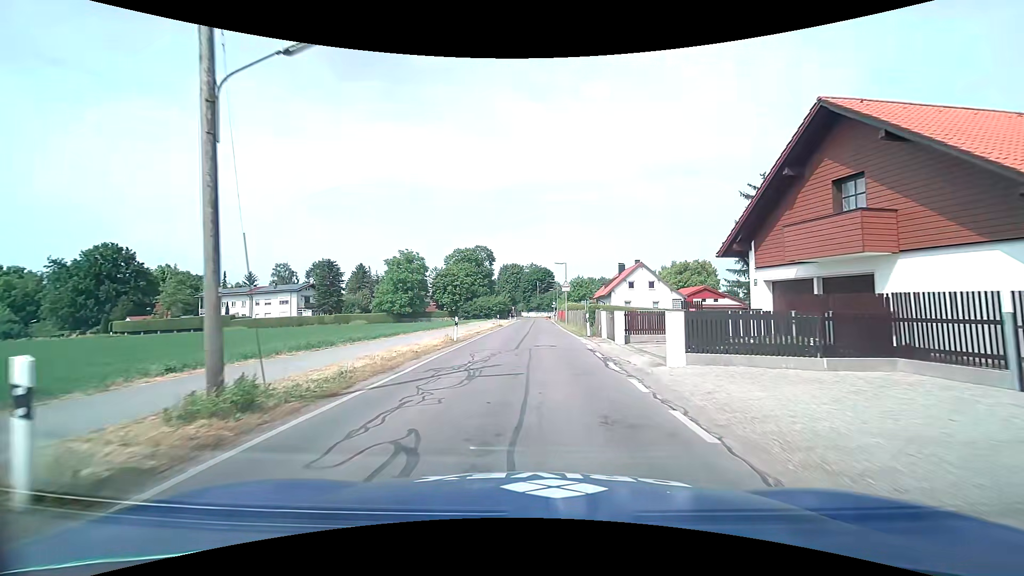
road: tertiary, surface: asphalt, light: Day
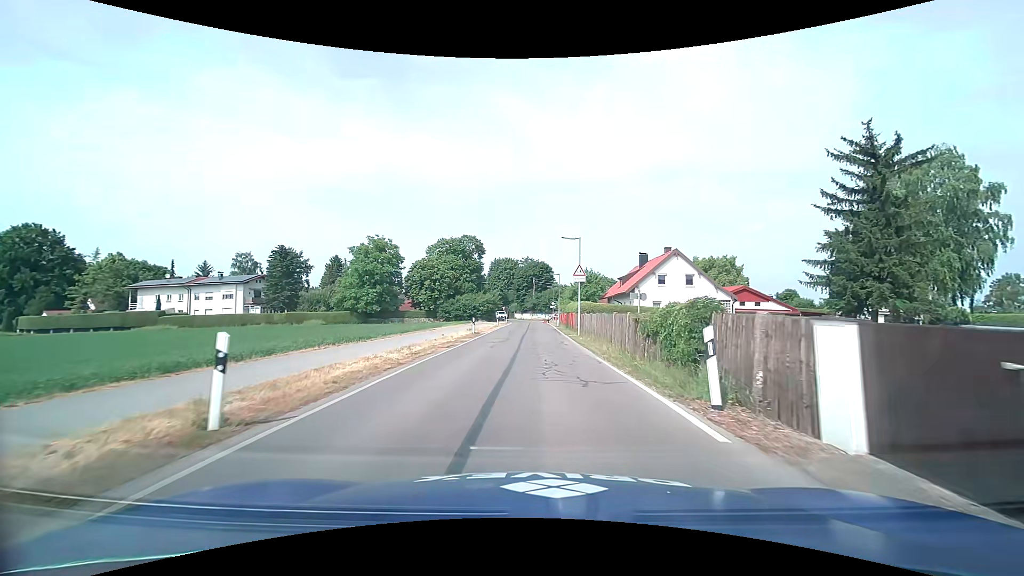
(0.0, +17.9) m; 0°
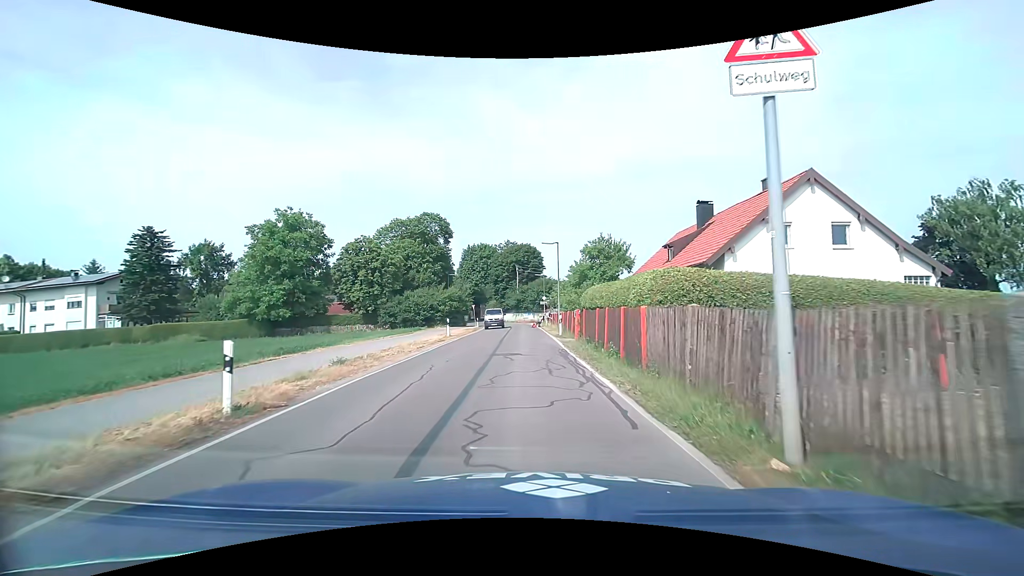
(+0.3, +26.1) m; +1°
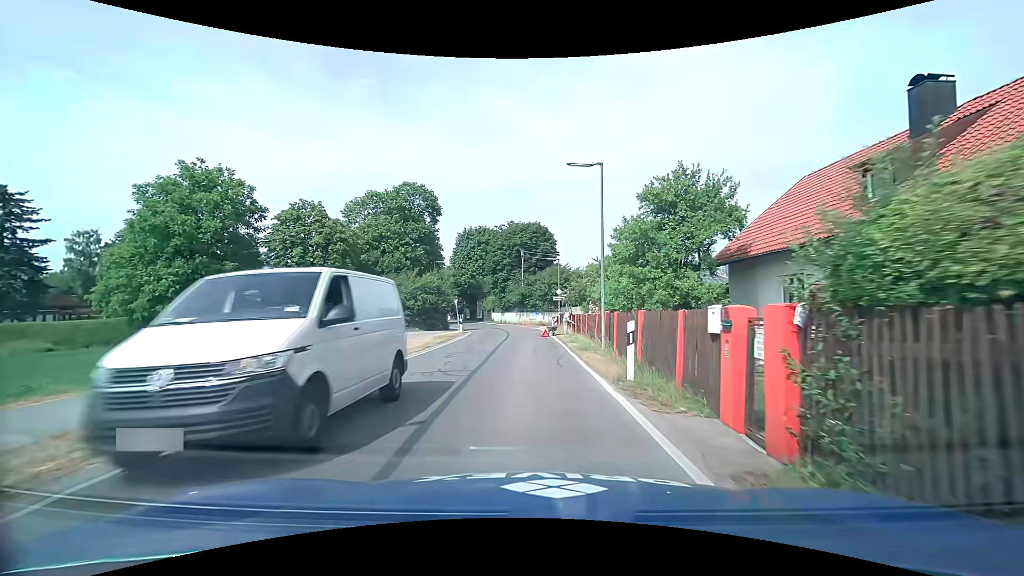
(-0.1, +18.5) m; -2°
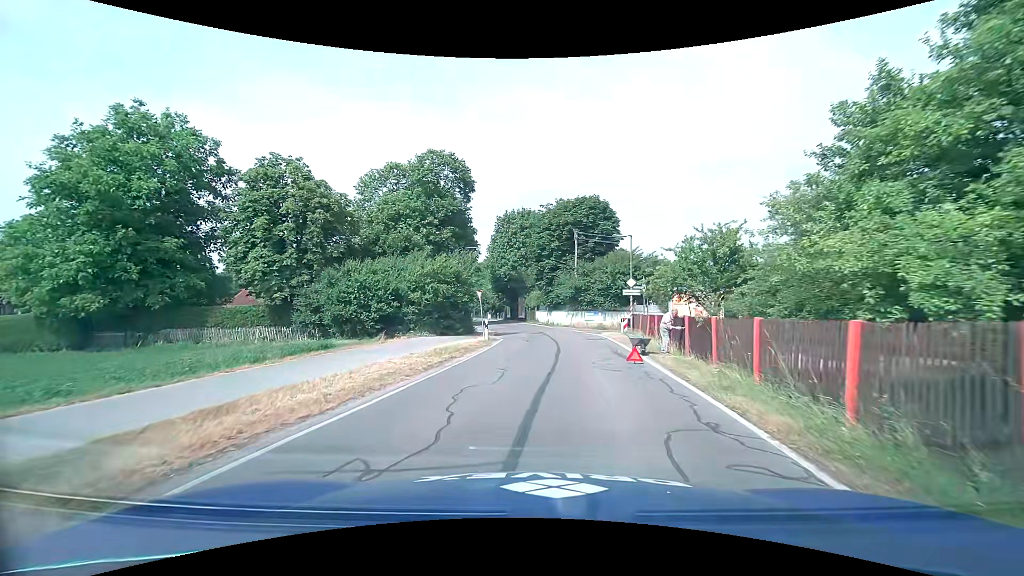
(-0.4, +13.3) m; -5°
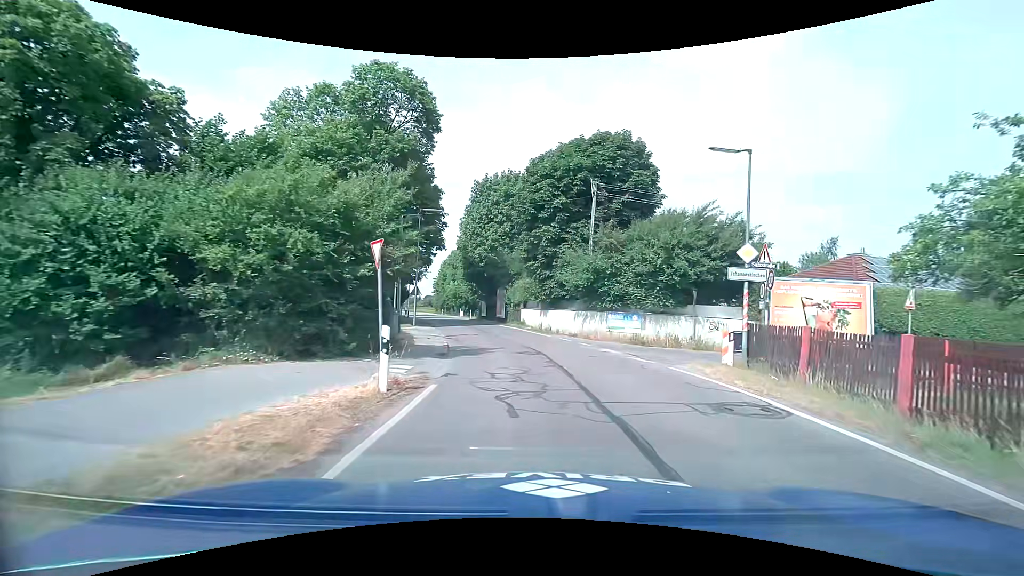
(-0.4, +17.6) m; +2°
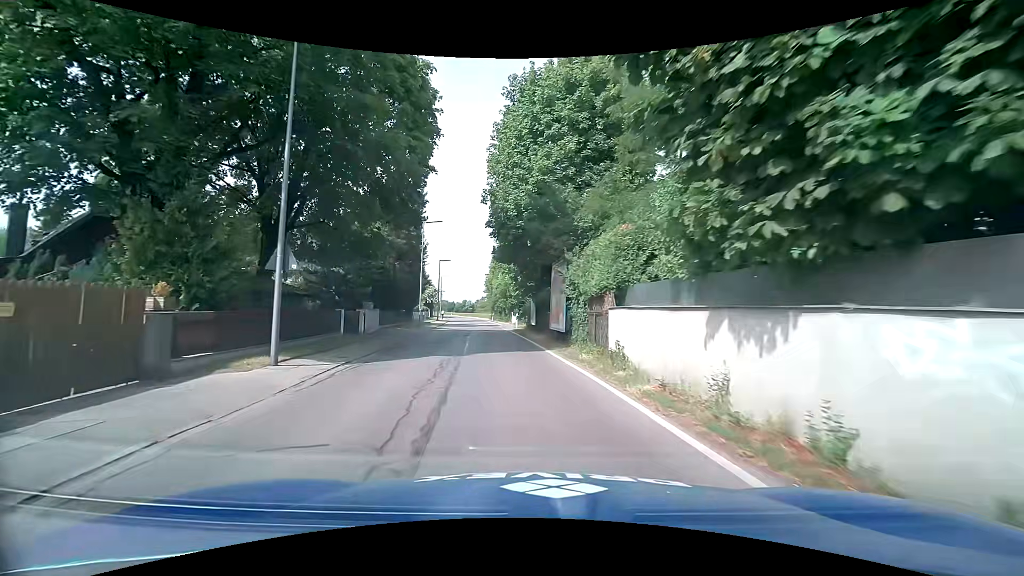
(-0.4, +24.7) m; -9°
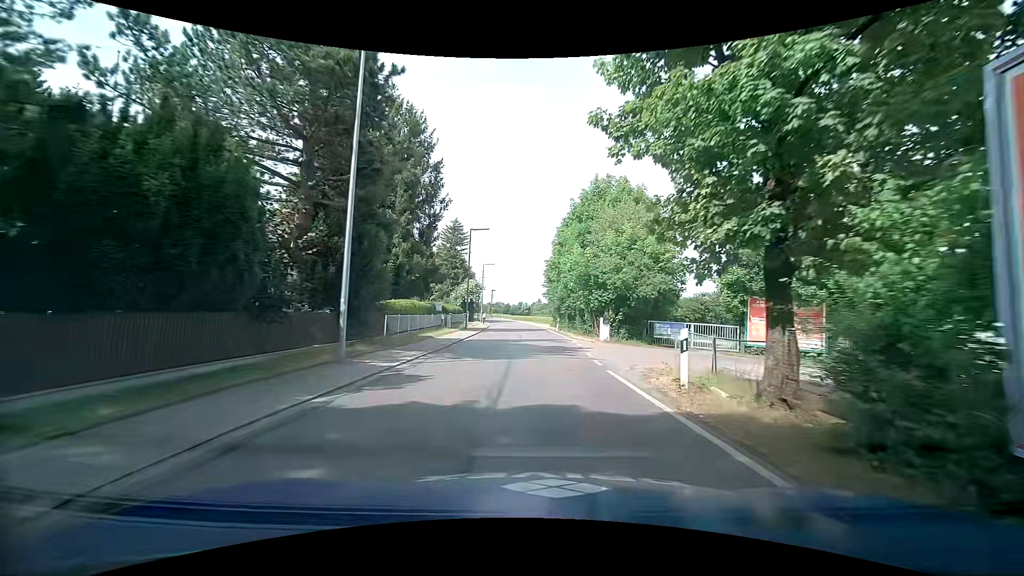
(-2.5, +28.2) m; -6°
(0, +10) (0, +20) (0, +30) (0, +40) (-1, +50) (-2, +60) (-2, +70) (-3, +80) (-5, +90) (-6, +100) m
